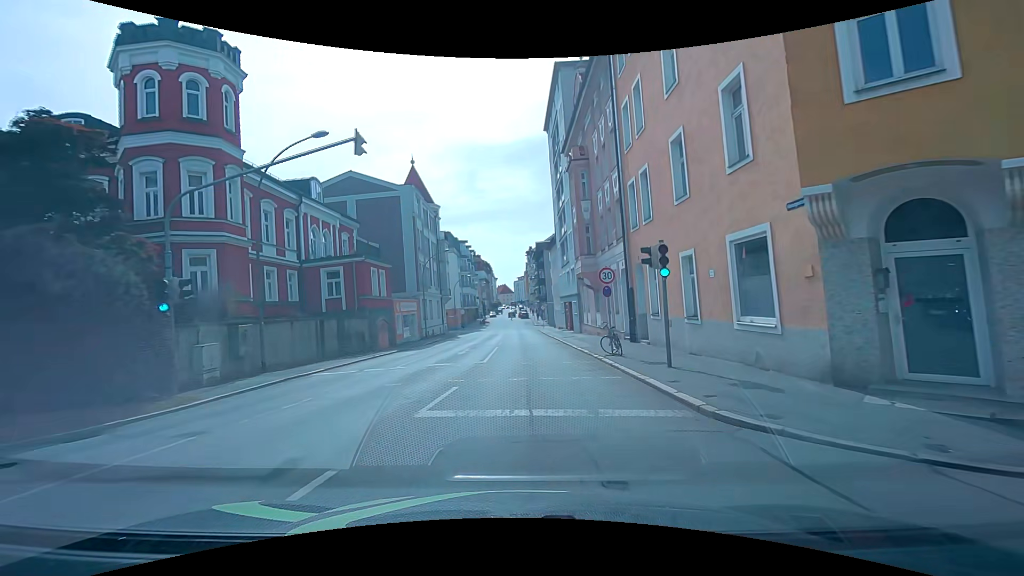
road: tertiary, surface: asphalt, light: Day
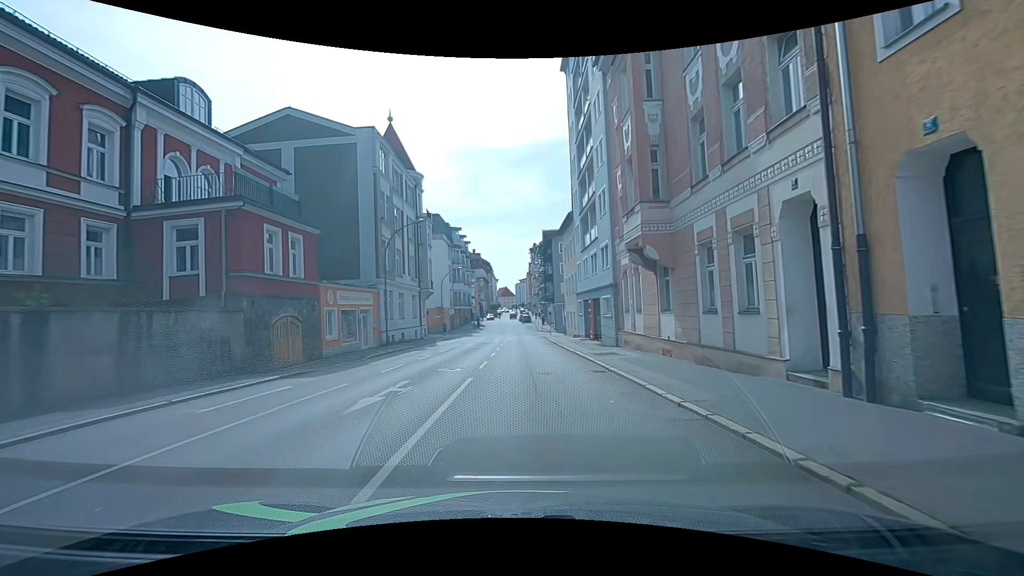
(0.0, +14.7) m; 0°
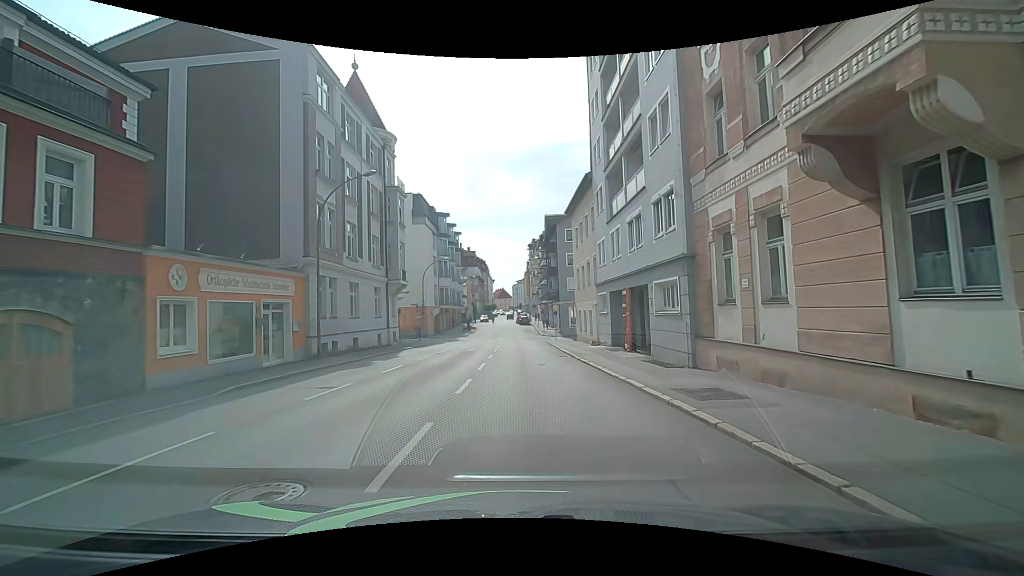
(-0.1, +11.5) m; -1°
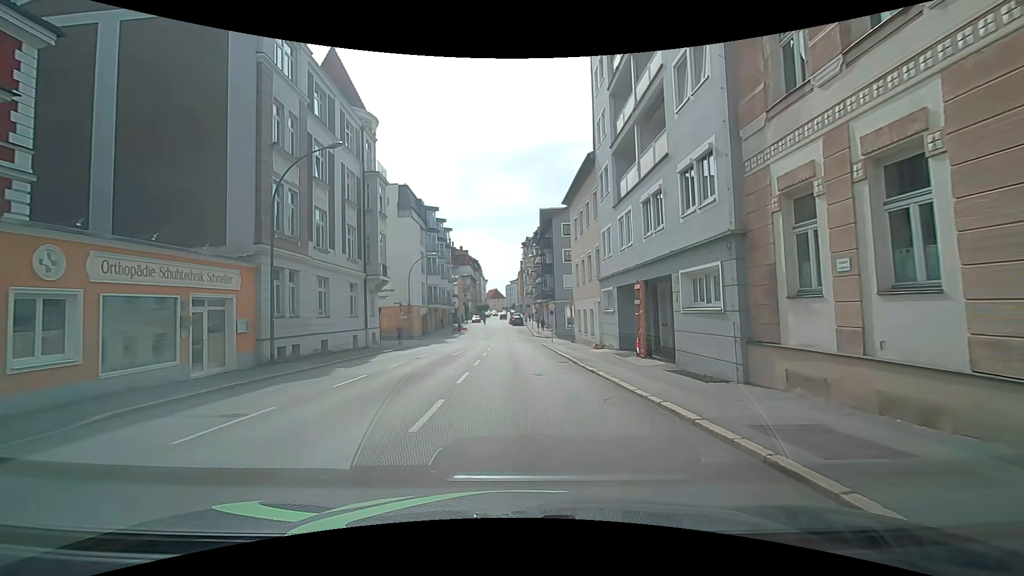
(0.0, +3.7) m; +1°
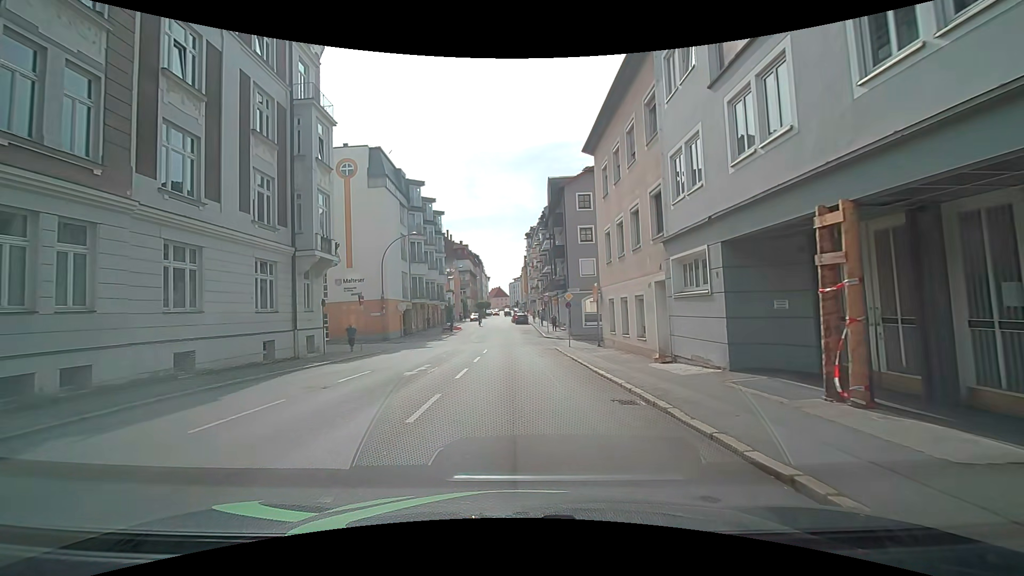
(+0.1, +11.4) m; -1°
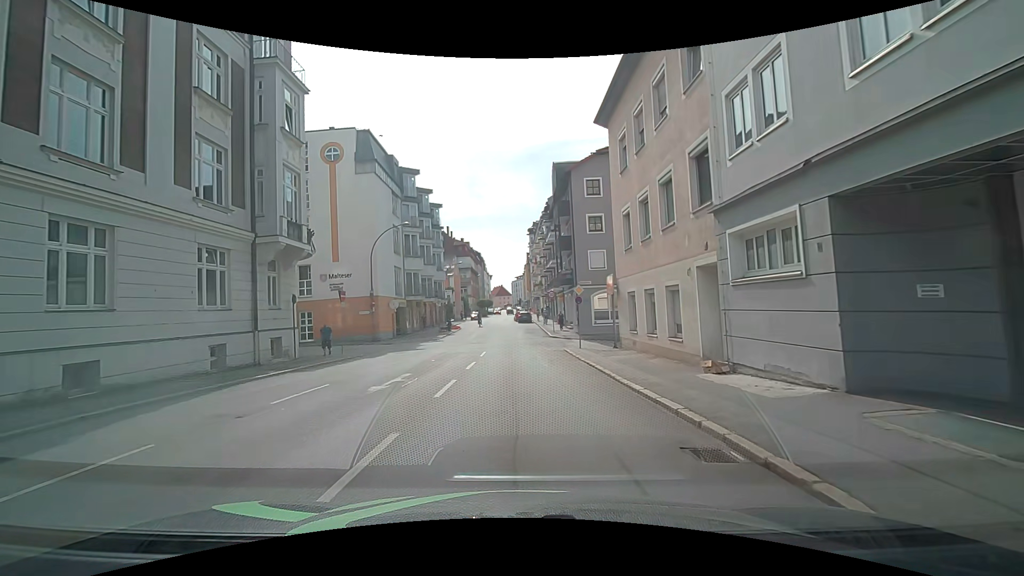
(0.0, +3.7) m; +1°
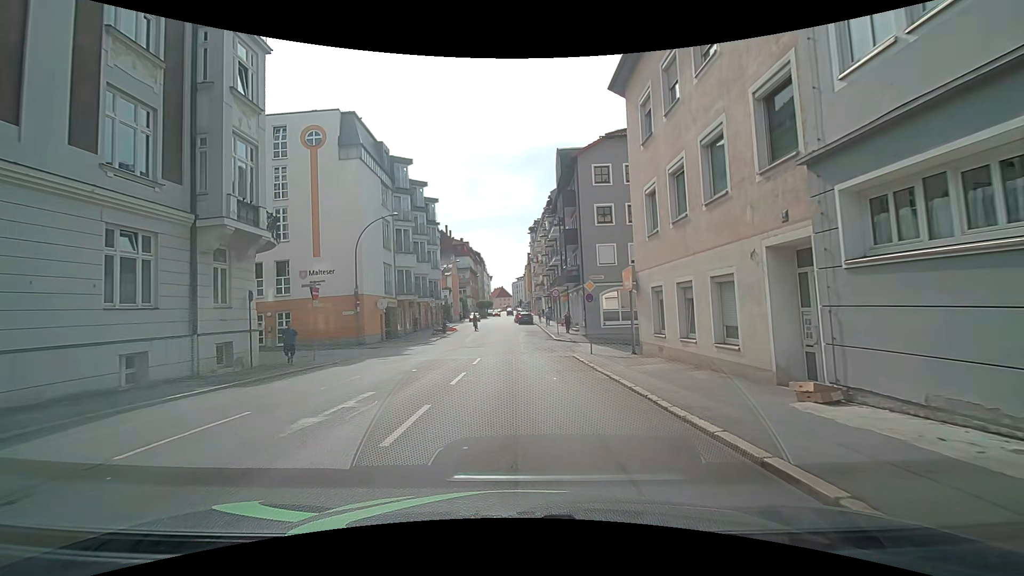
(0.0, +3.7) m; 0°
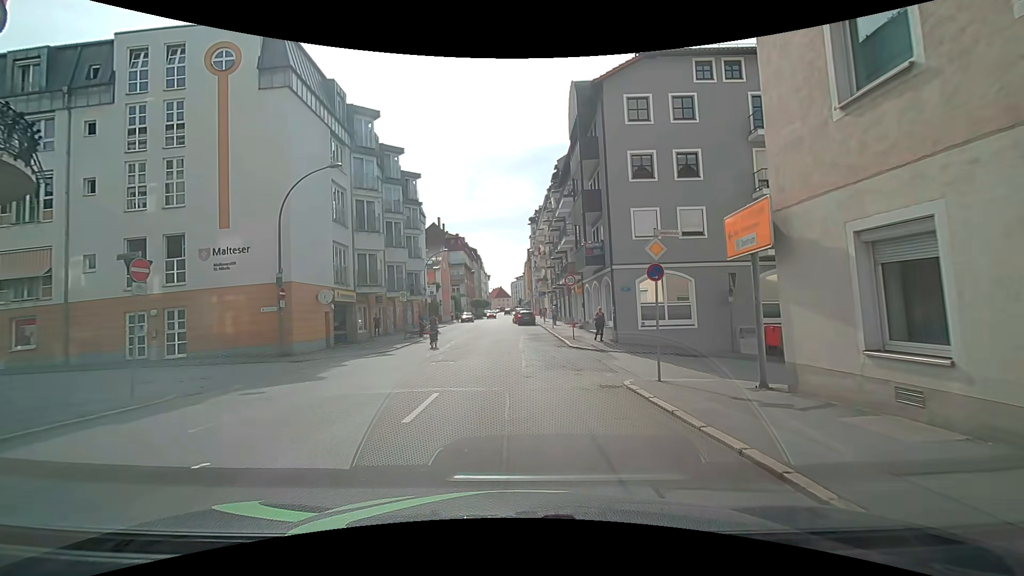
(0.0, +10.6) m; 0°
